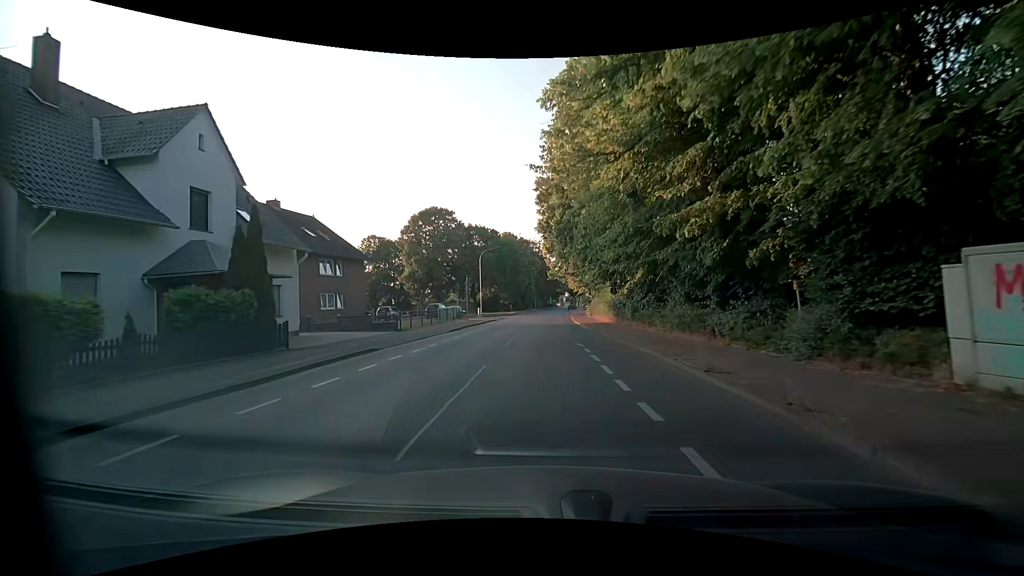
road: unclassified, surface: asphalt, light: Day
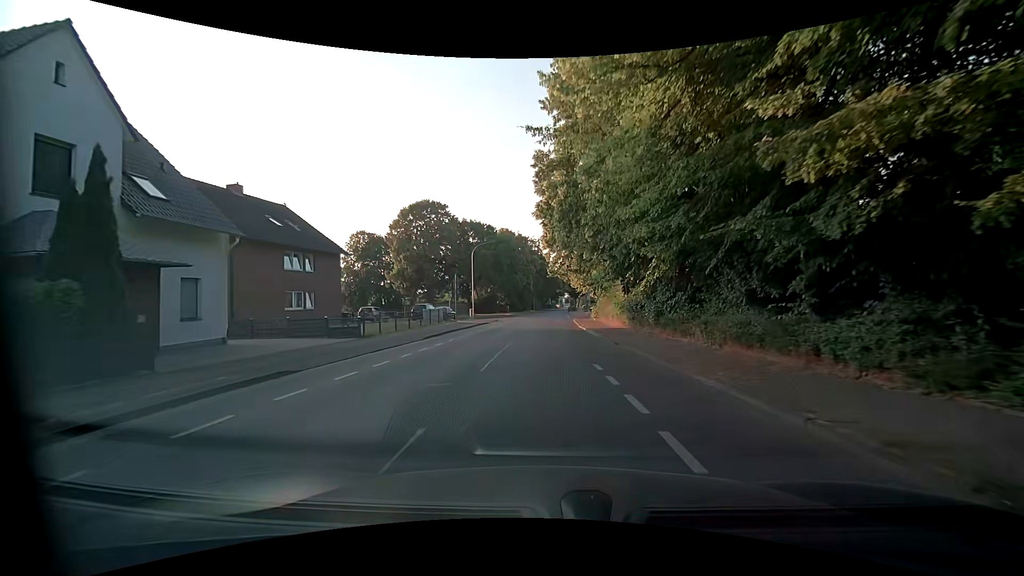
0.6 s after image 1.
(0.0, +5.6) m; 0°
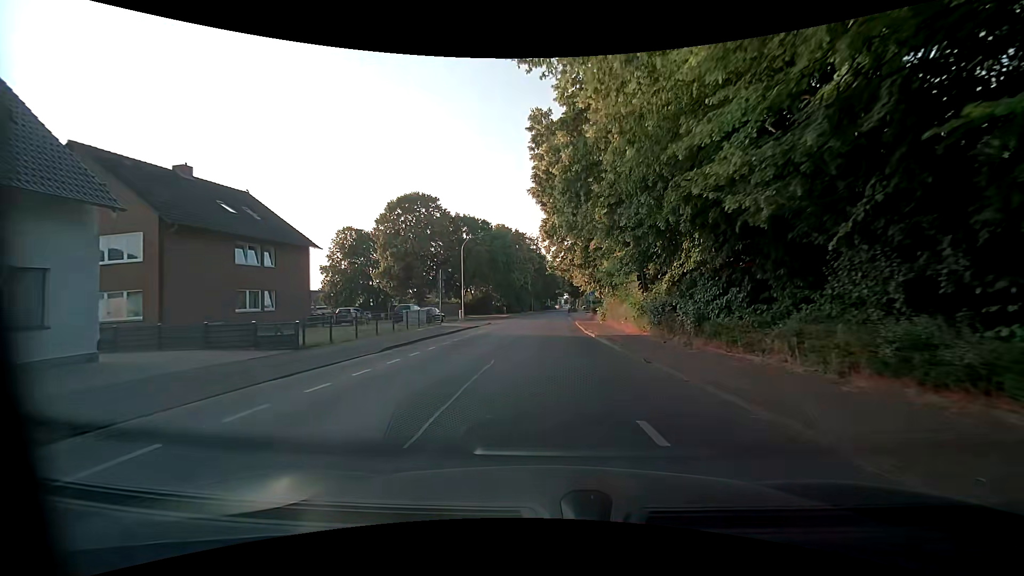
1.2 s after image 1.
(+0.1, +5.6) m; +1°
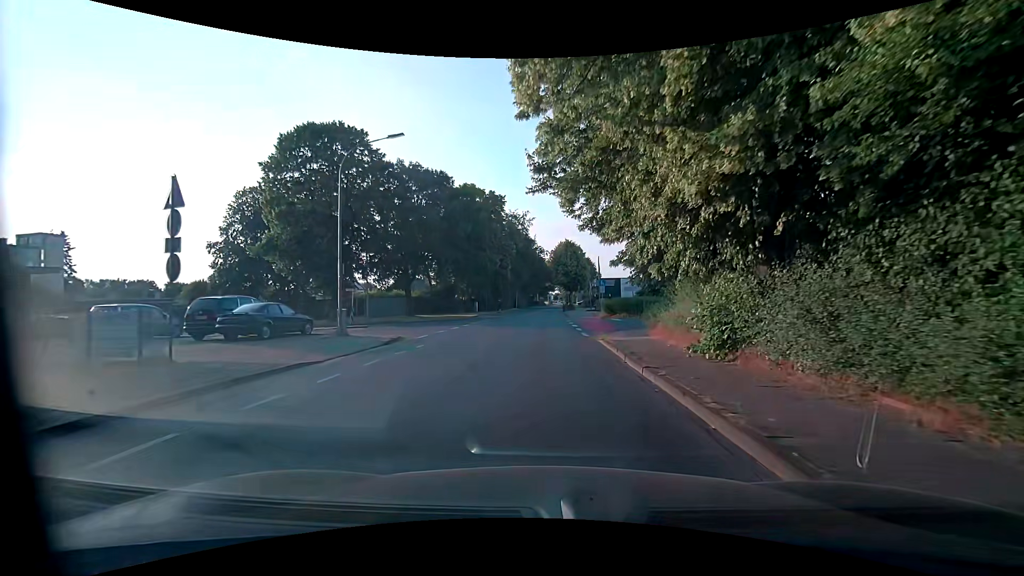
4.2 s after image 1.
(+0.2, +24.9) m; +2°
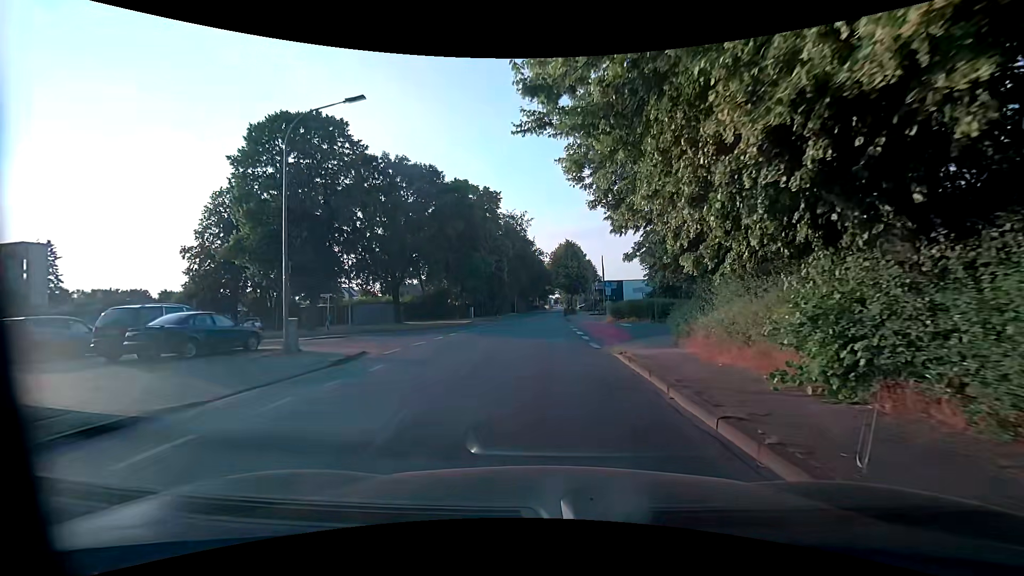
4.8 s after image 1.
(0.0, +4.1) m; 0°
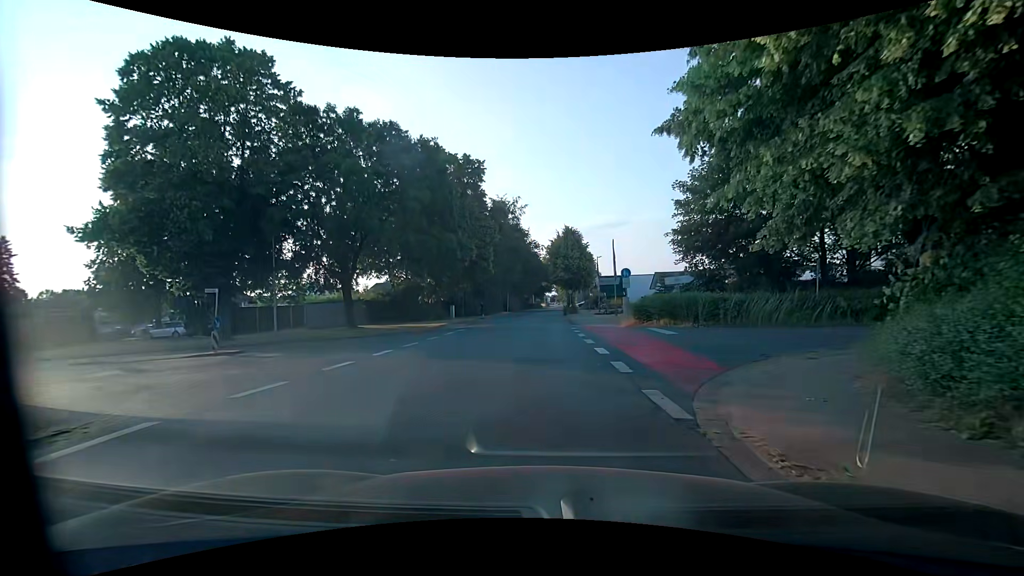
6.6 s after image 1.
(-0.1, +10.6) m; -1°
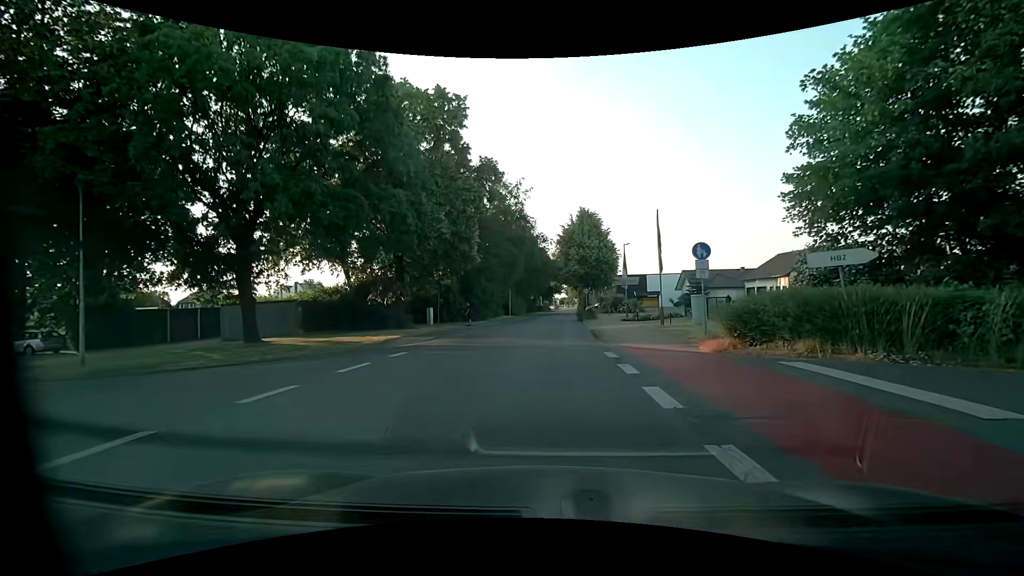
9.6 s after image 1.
(+0.3, +13.0) m; +1°
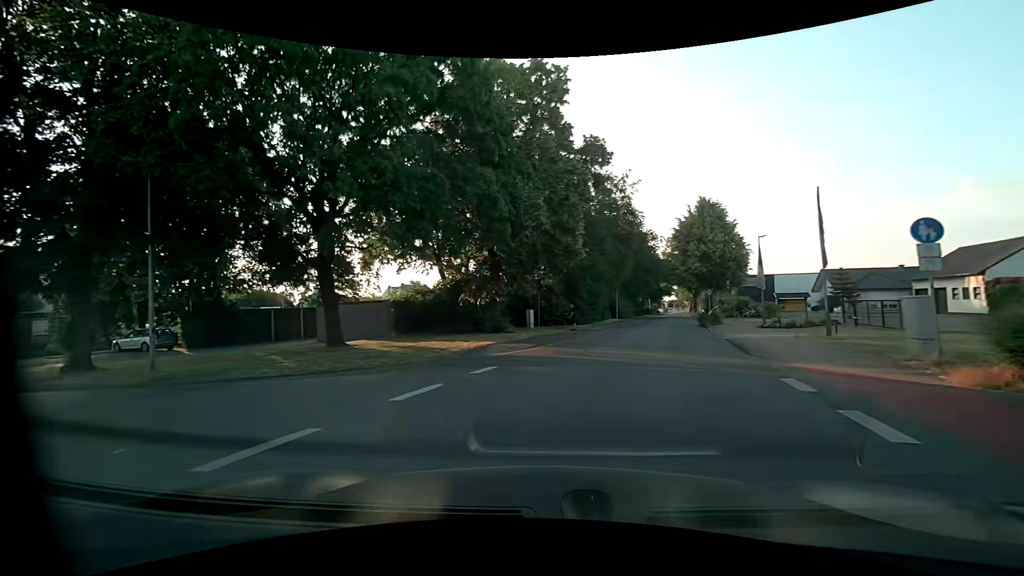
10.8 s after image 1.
(-0.3, +3.9) m; -11°
